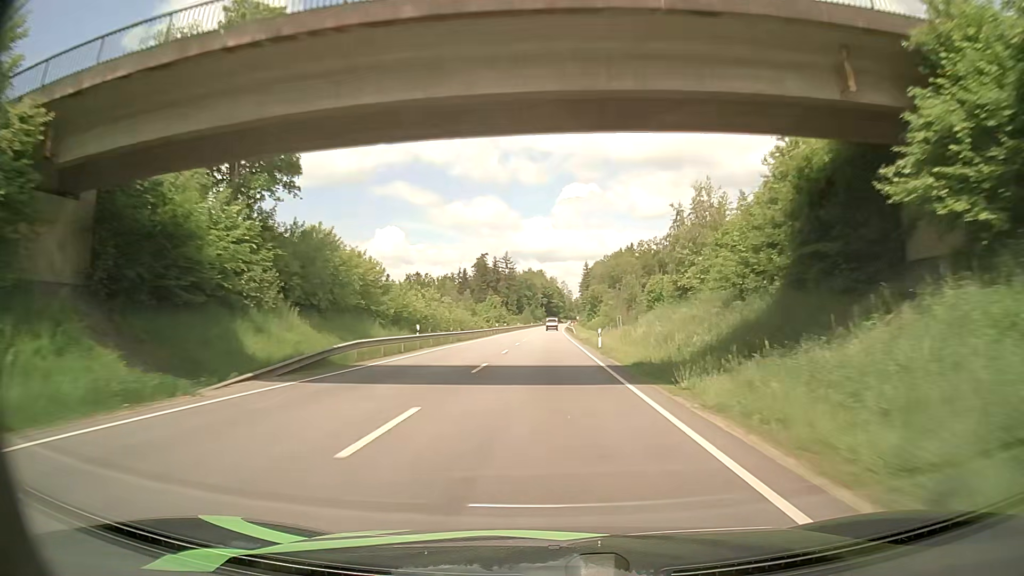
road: primary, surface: asphalt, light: Day
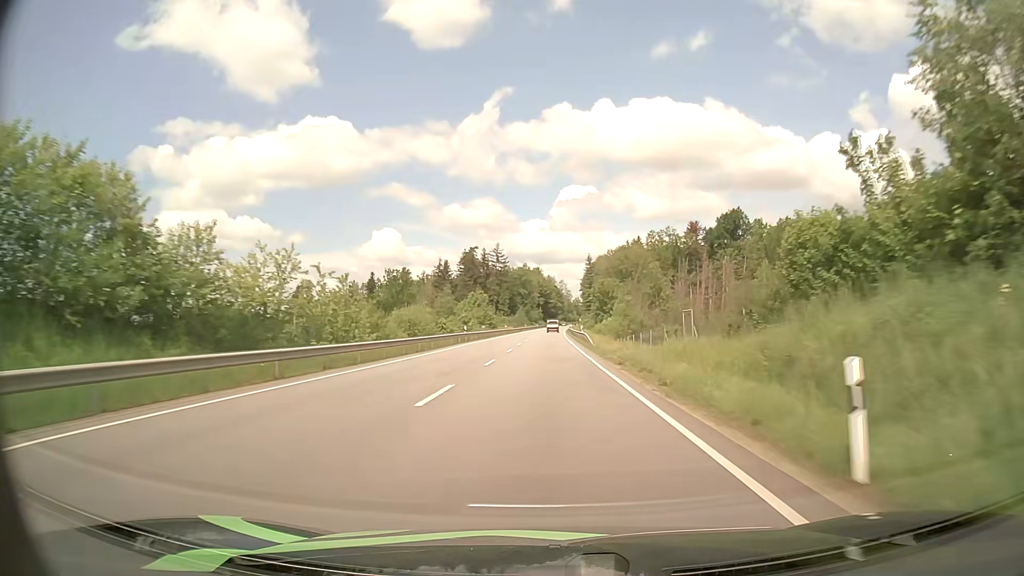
(-0.1, +31.6) m; 0°
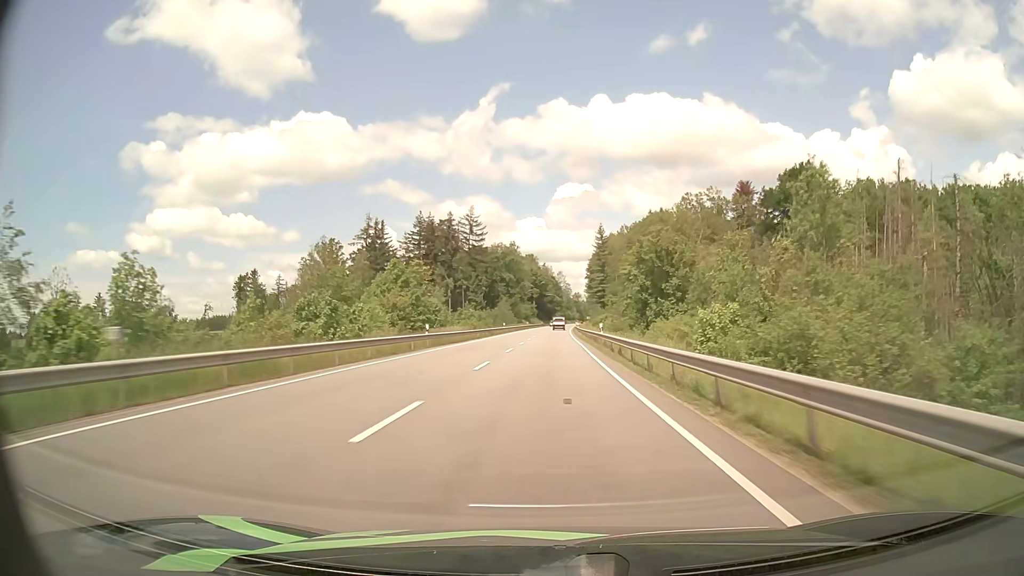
(+0.2, +63.5) m; 0°
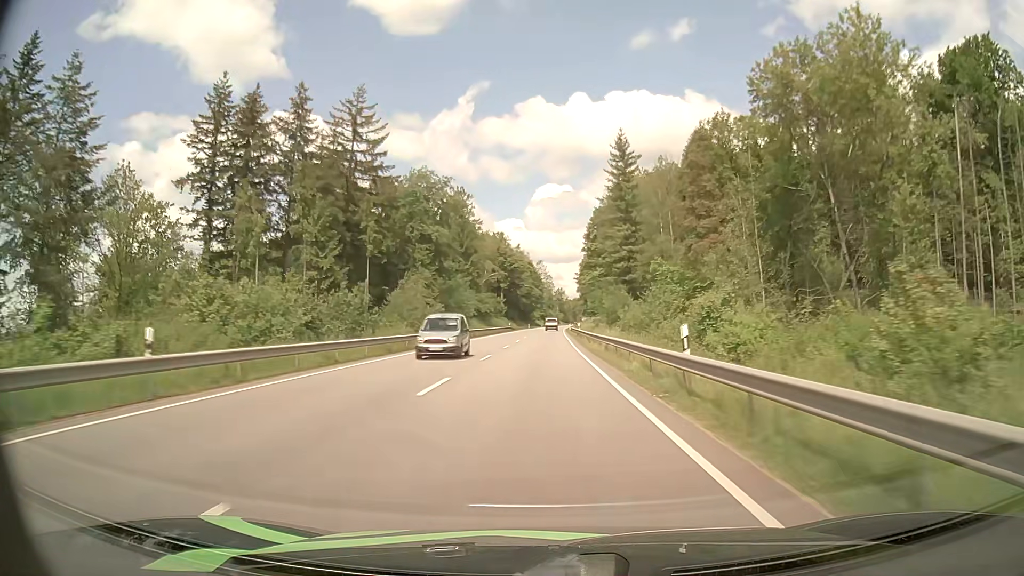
(+1.1, +78.8) m; +2°
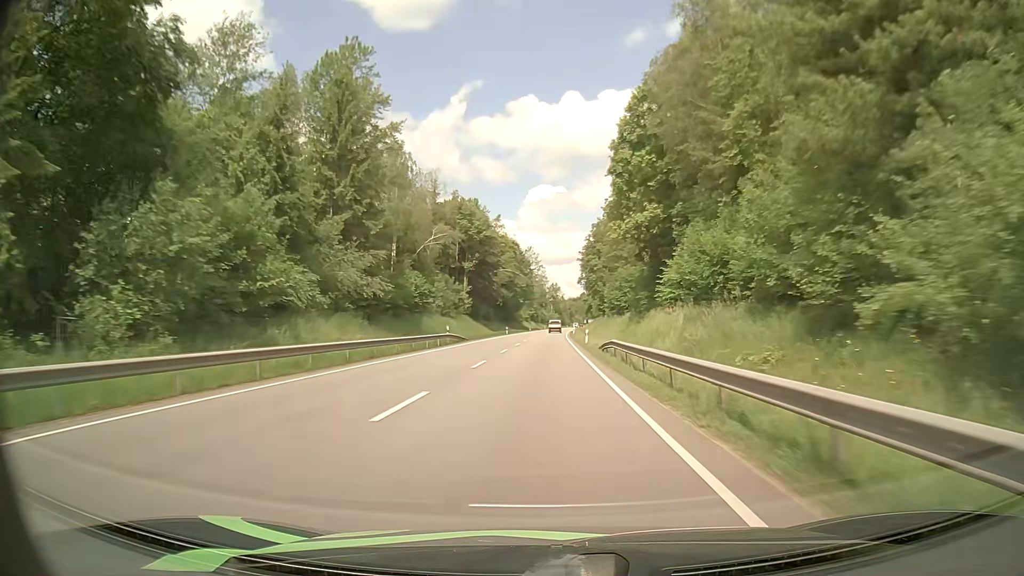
(+0.3, +63.0) m; +1°
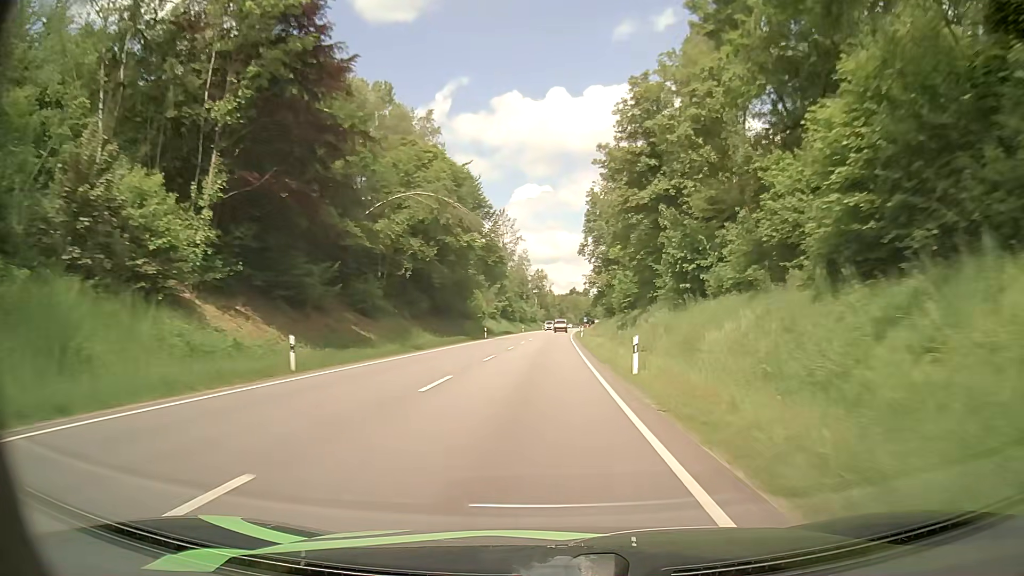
(+0.8, +79.6) m; +1°
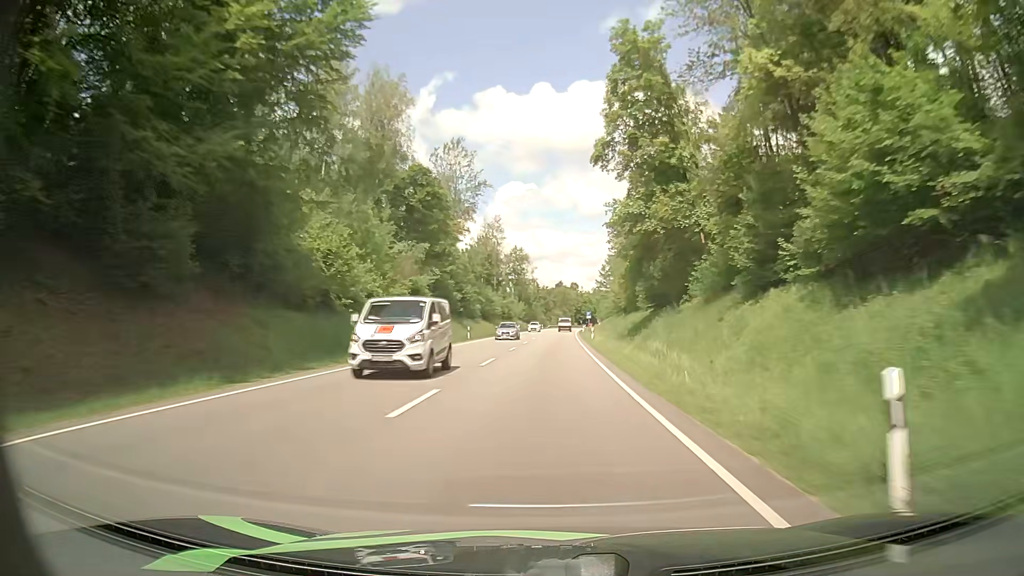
(+0.4, +63.8) m; +1°
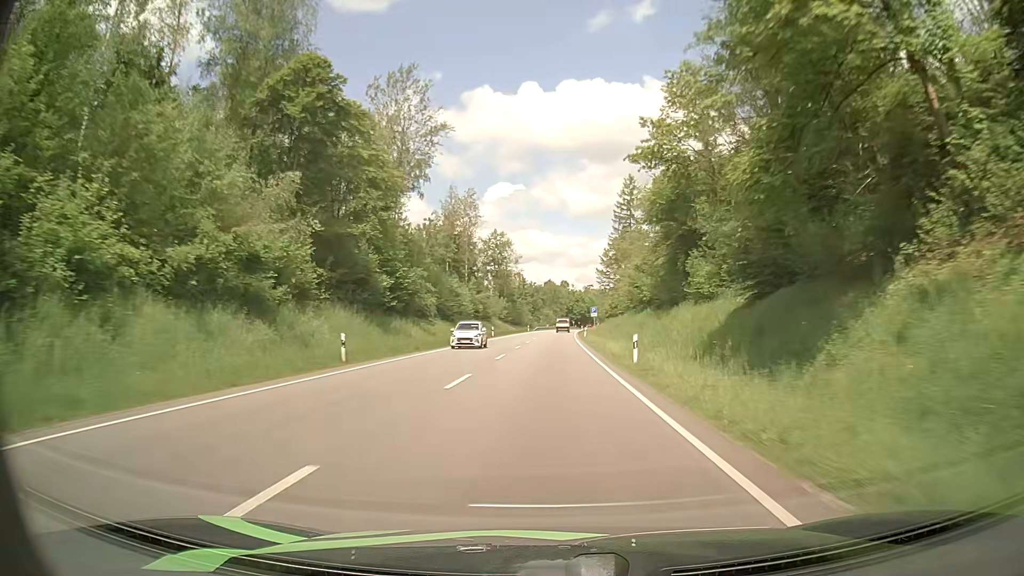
(+0.4, +31.3) m; +1°
(0, +10) (0, +20) (0, +30) (0, +40) (0, +50) (+1, +60) (+1, +70) (+1, +80) (+2, +90) (+2, +100) m
